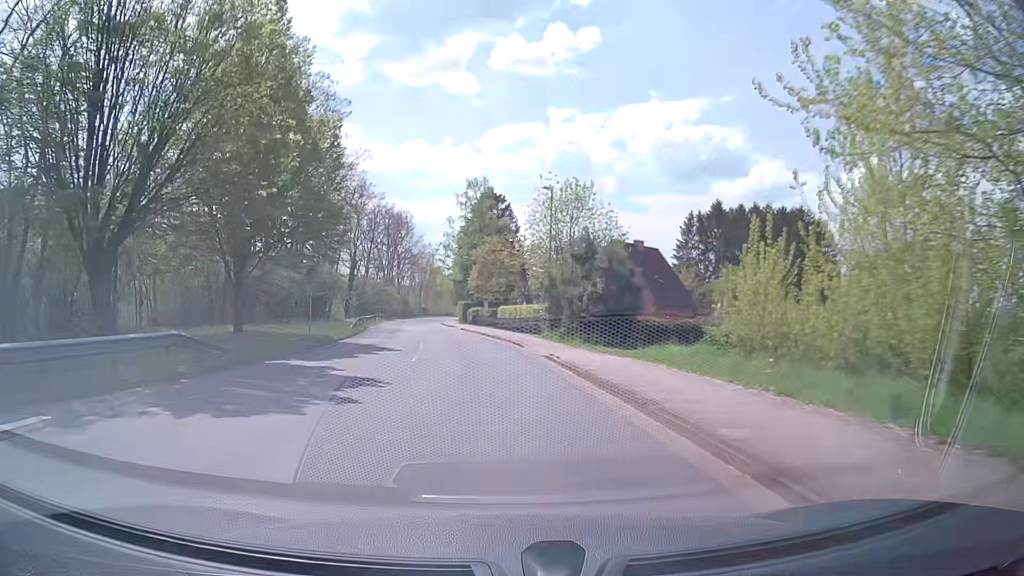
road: tertiary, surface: asphalt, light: Day
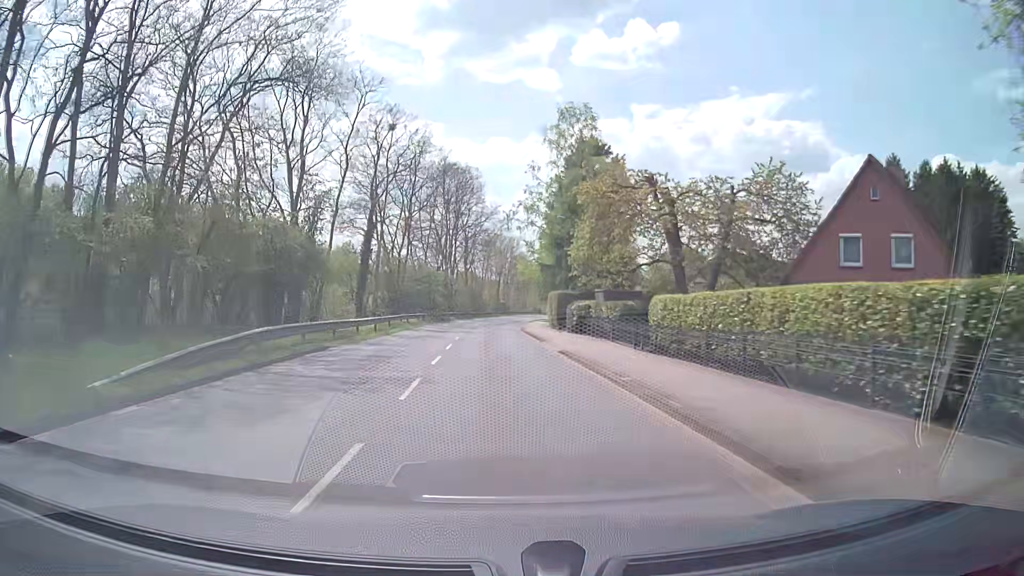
(-2.1, +31.1) m; -7°
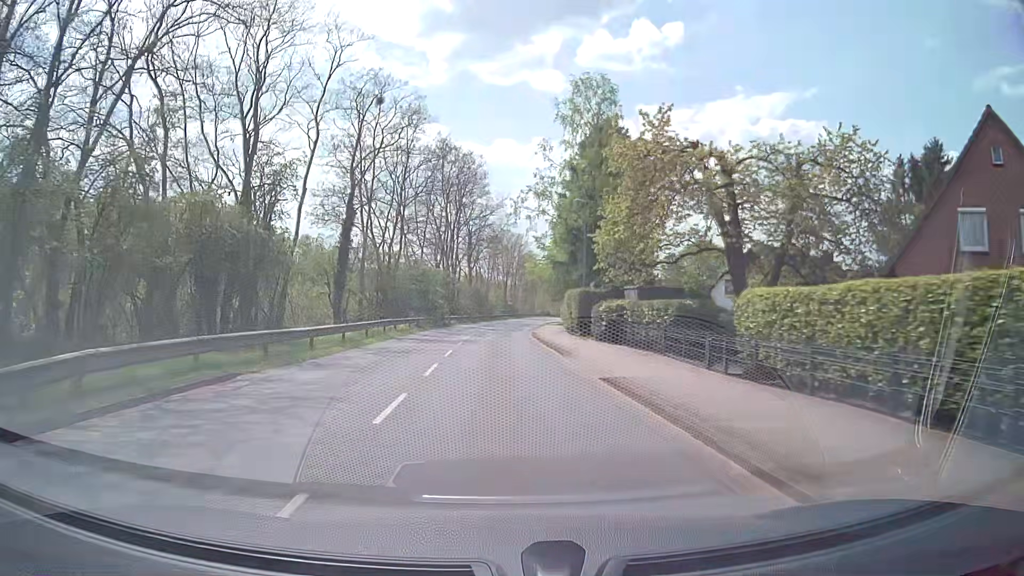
(0.0, +7.8) m; -1°
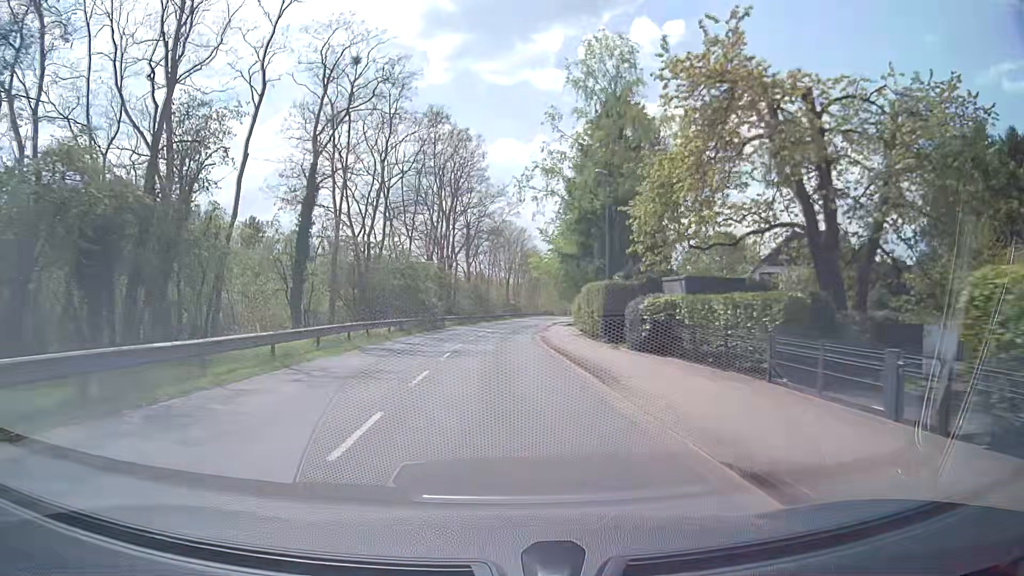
(0.0, +7.9) m; -1°
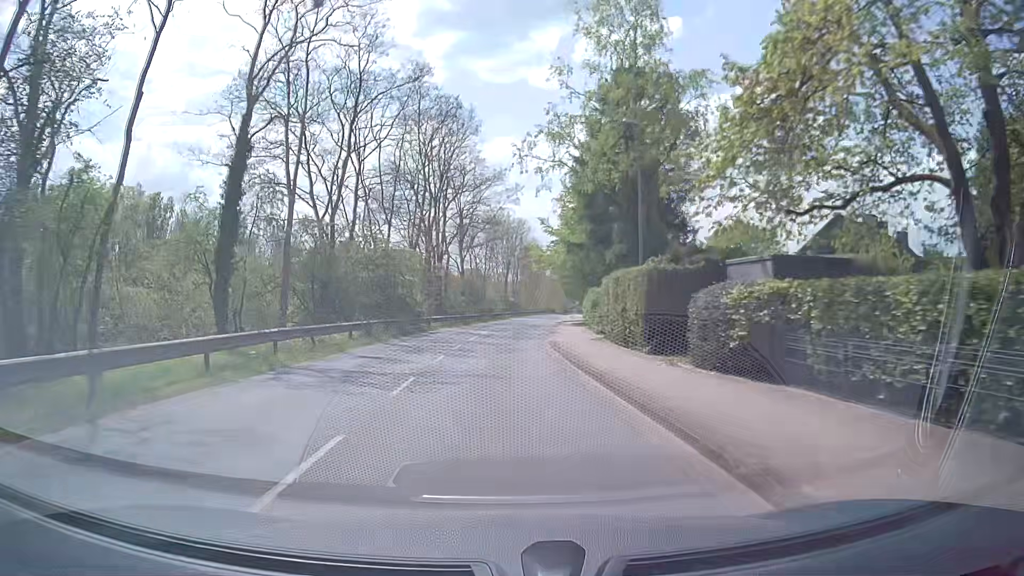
(+0.1, +7.9) m; +2°
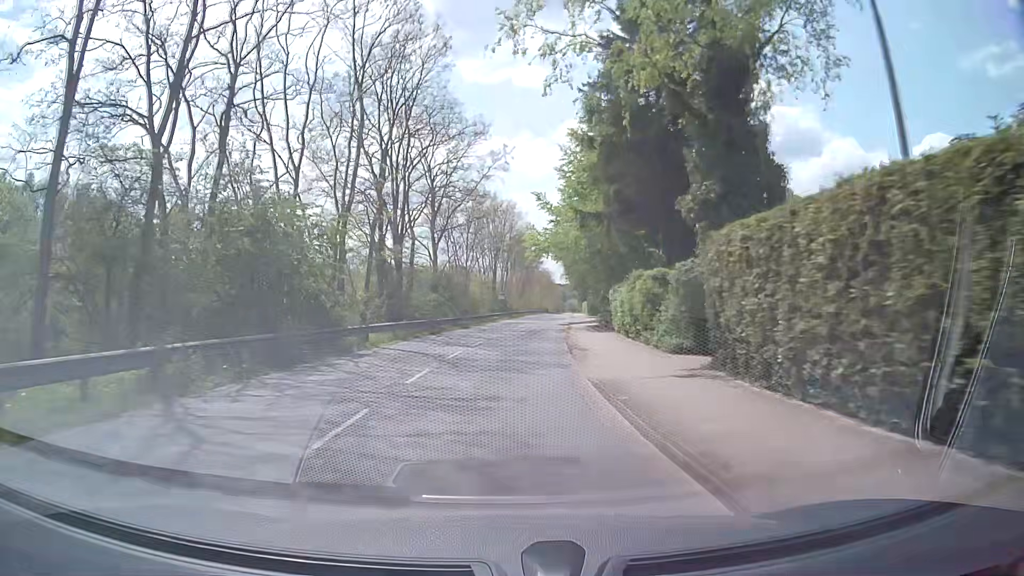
(-0.1, +16.0) m; 0°
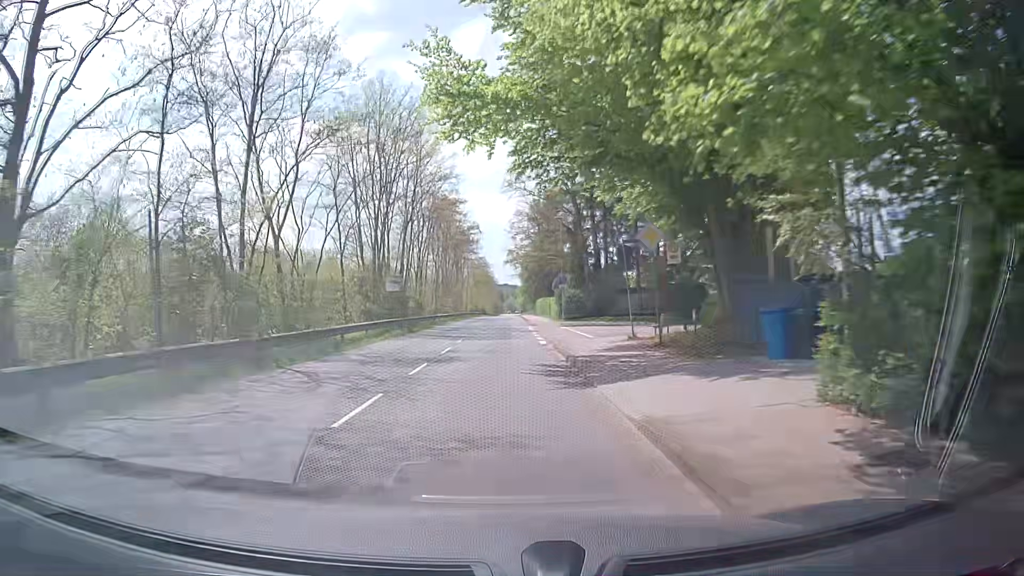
(+2.3, +40.6) m; +6°
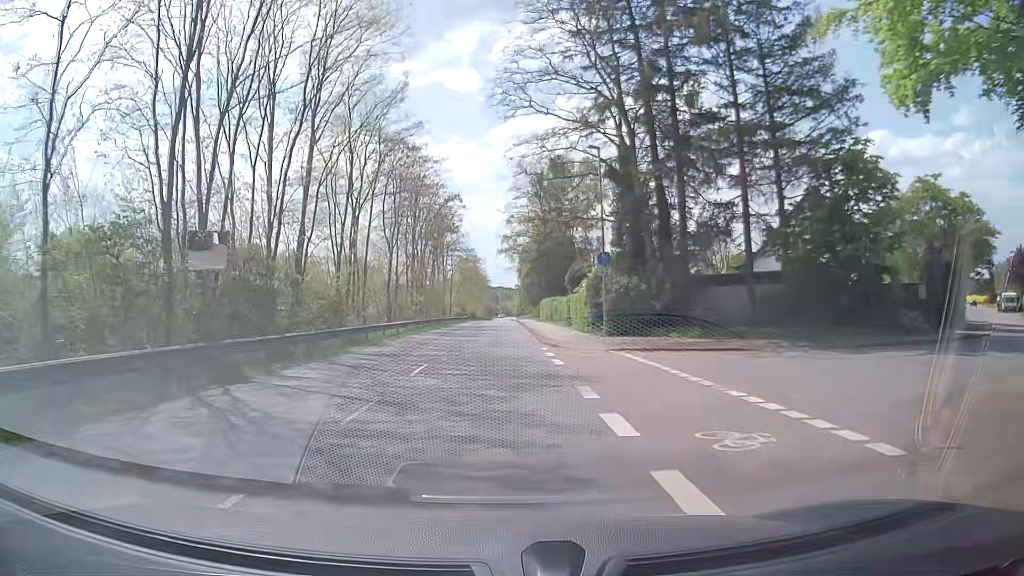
(+0.1, +23.2) m; -1°
(0, +10) (0, +20) (0, +30) (+1, +40) (+1, +50) (+1, +60) (+1, +70) (+1, +80) (+1, +90) (+2, +100) m
